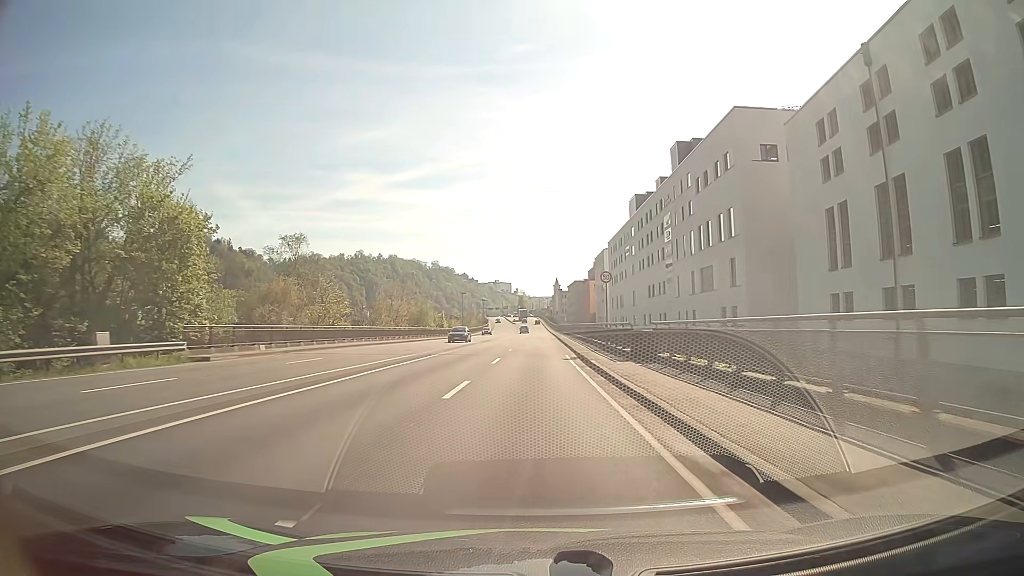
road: primary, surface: asphalt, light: Day
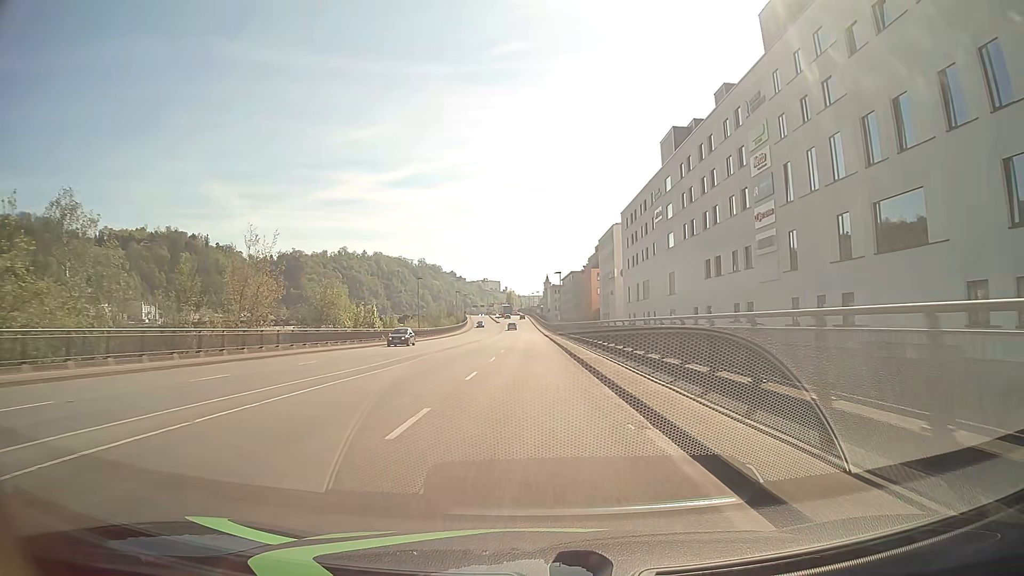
(0.0, +37.5) m; 0°
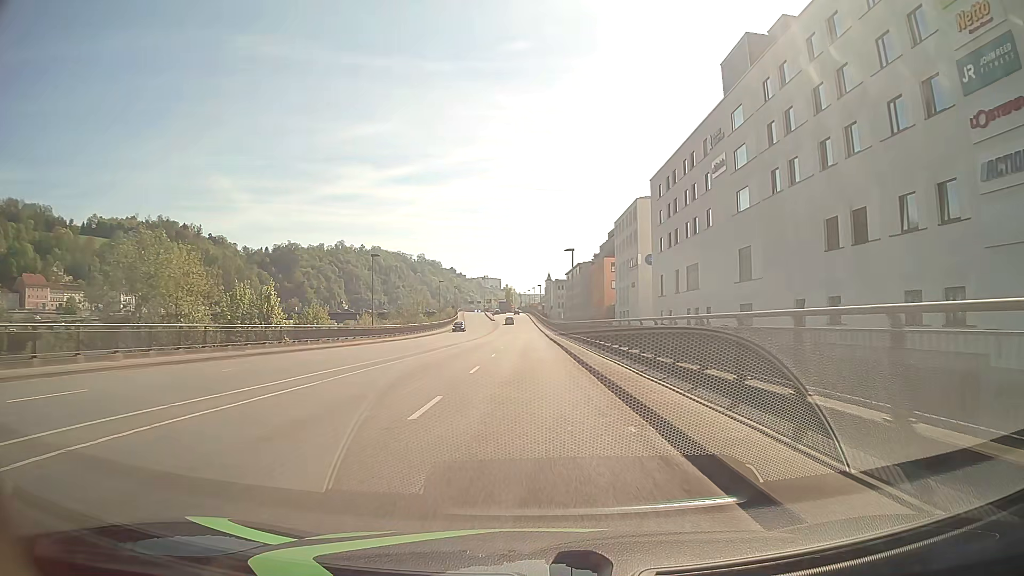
(0.0, +25.3) m; 0°
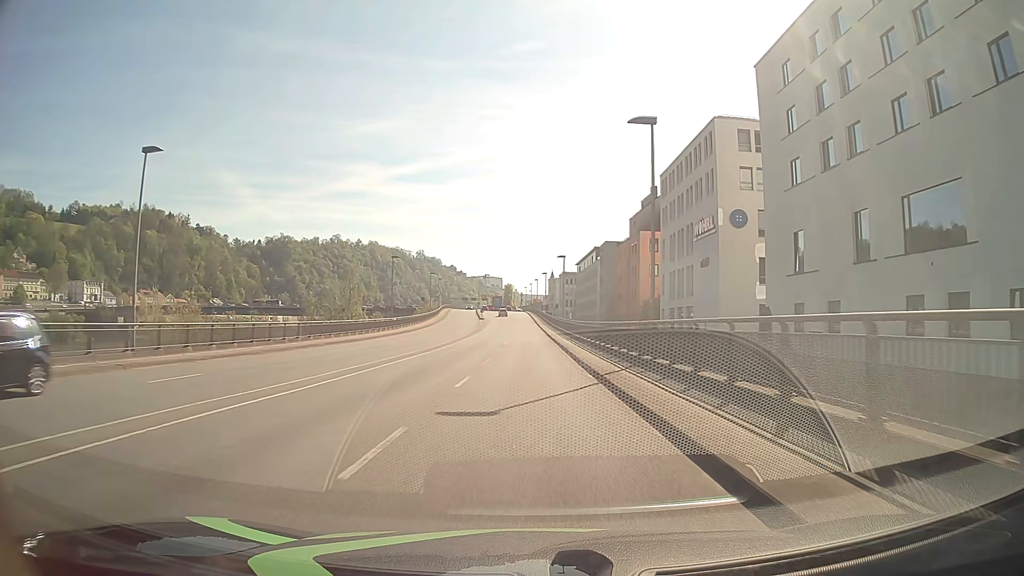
(0.0, +39.6) m; 0°
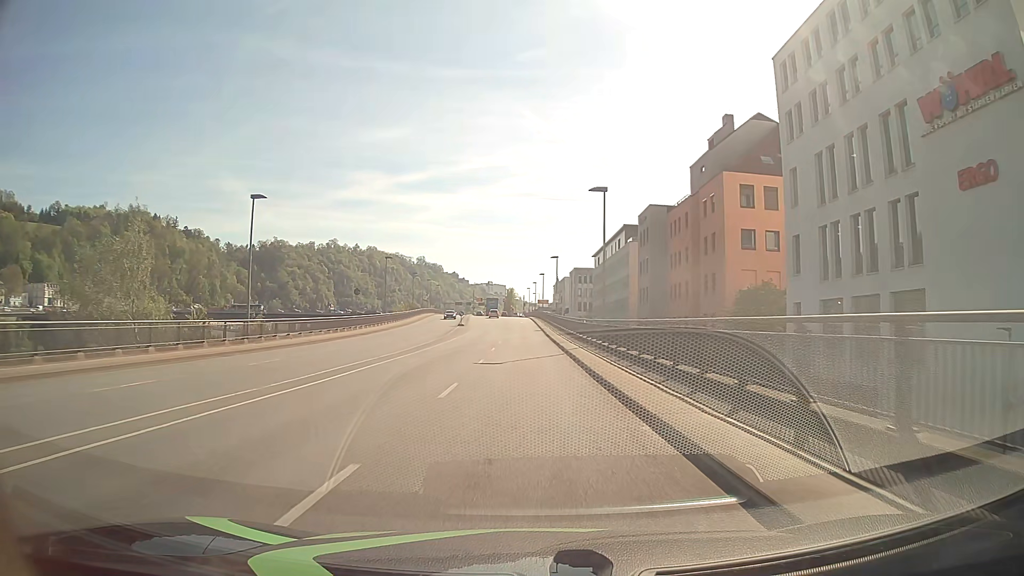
(+0.1, +38.5) m; 0°
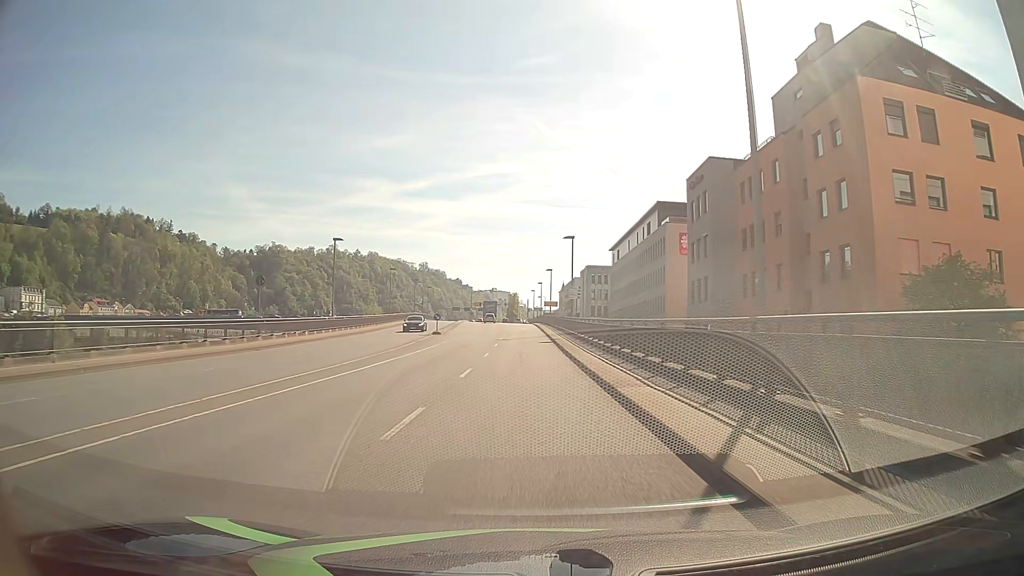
(-0.2, +22.7) m; -1°
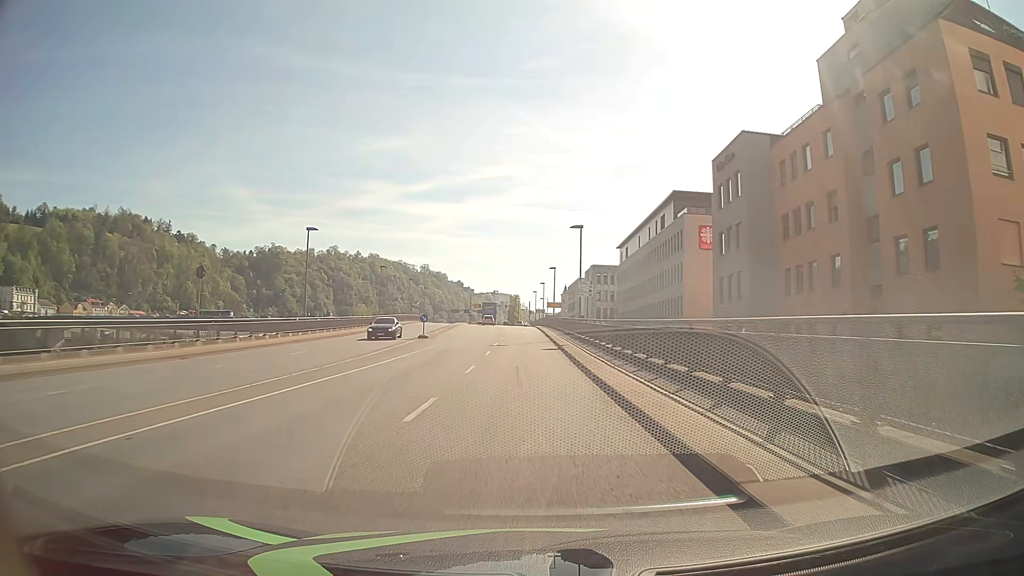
(0.0, +7.5) m; 0°
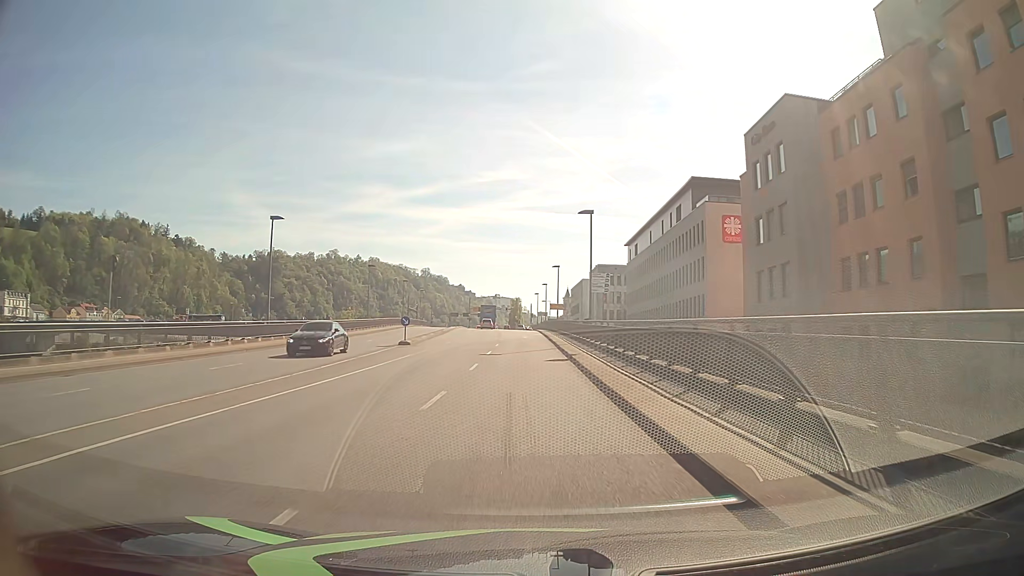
(0.0, +7.5) m; 0°
(0, +10) (0, +20) (0, +30) (0, +40) (-1, +50) (-1, +60) (-1, +70) (-1, +80) (-1, +90) (-1, +100) m
